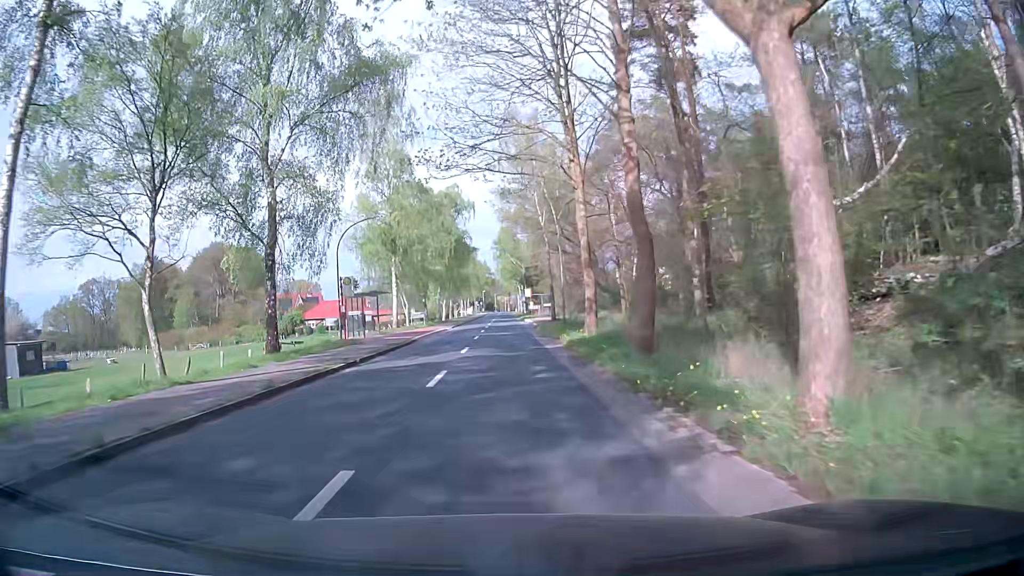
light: Day
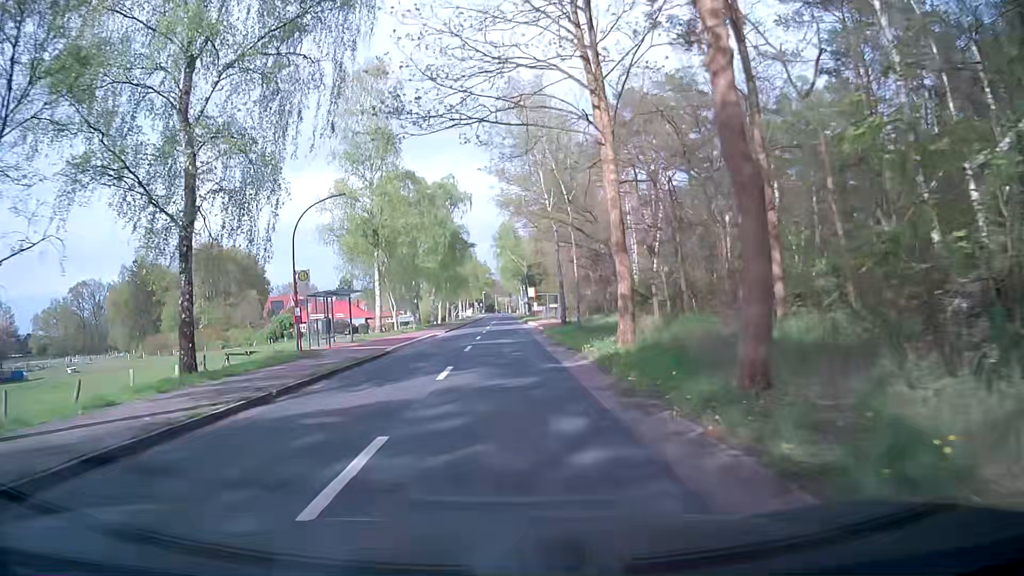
(0.0, +7.4) m; 0°
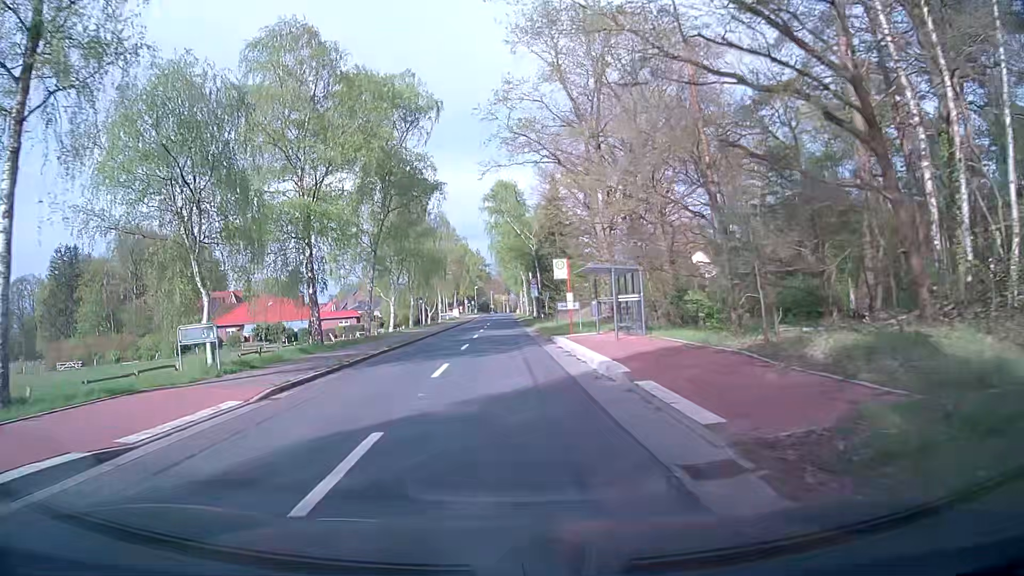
(+0.4, +36.0) m; 0°
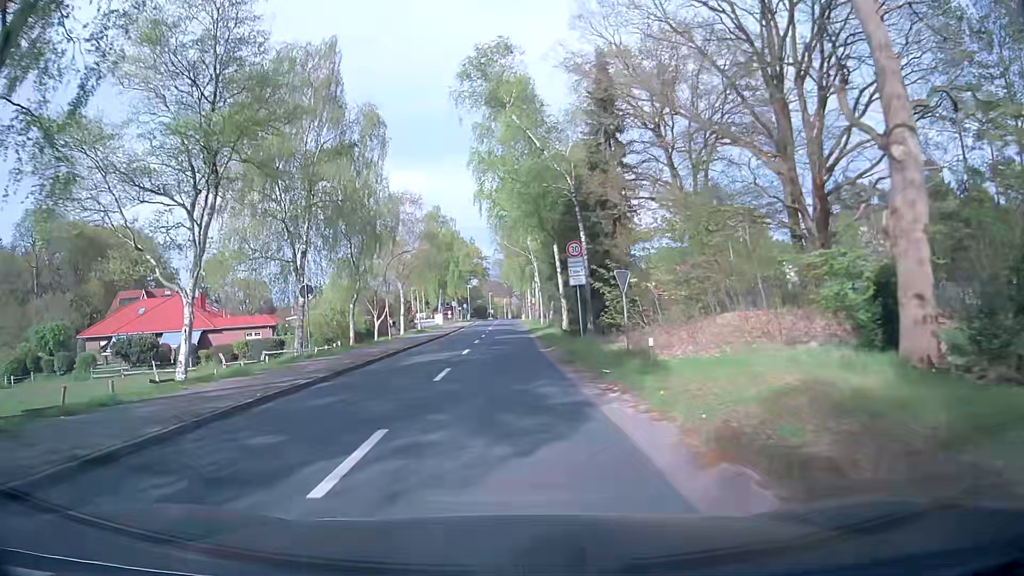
(+0.3, +35.4) m; 0°
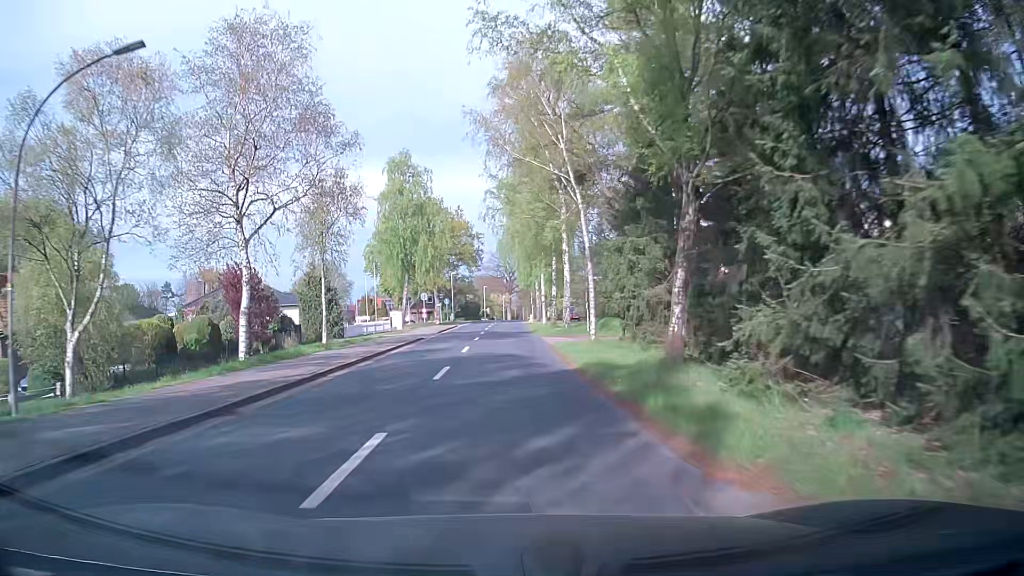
(+0.4, +36.1) m; 0°
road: tertiary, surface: asphalt
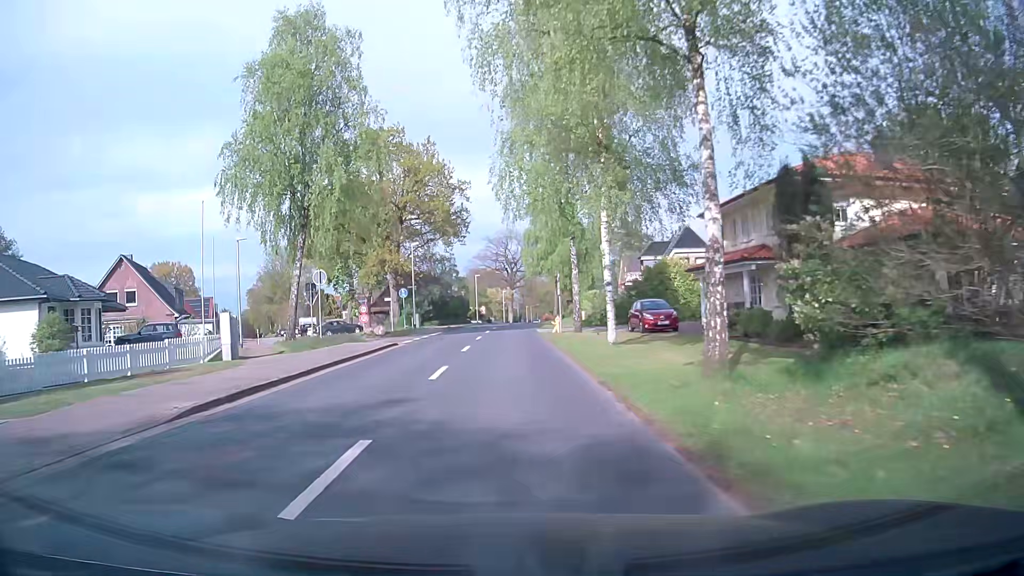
(+0.4, +36.7) m; +1°
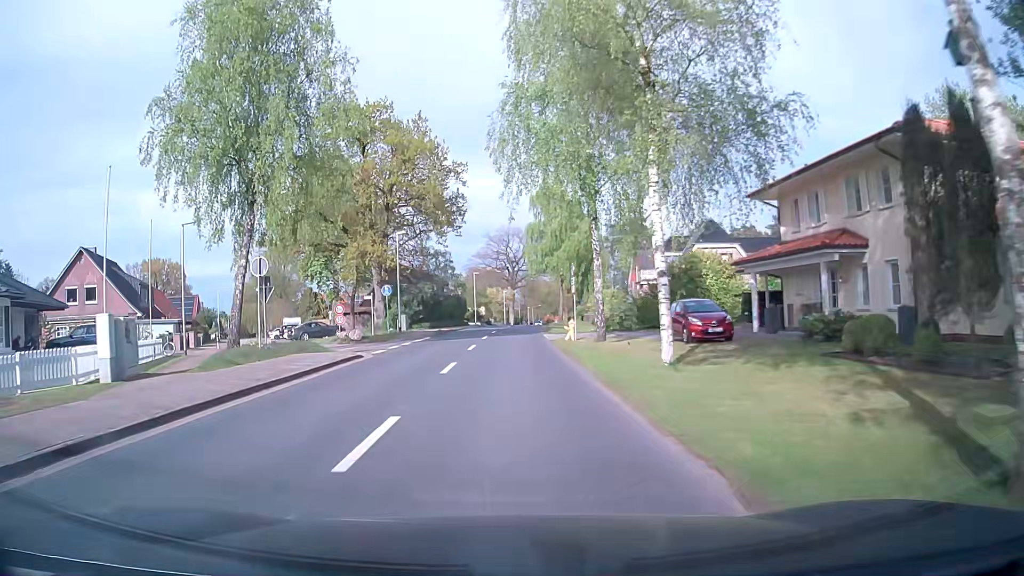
(0.0, +7.3) m; 0°
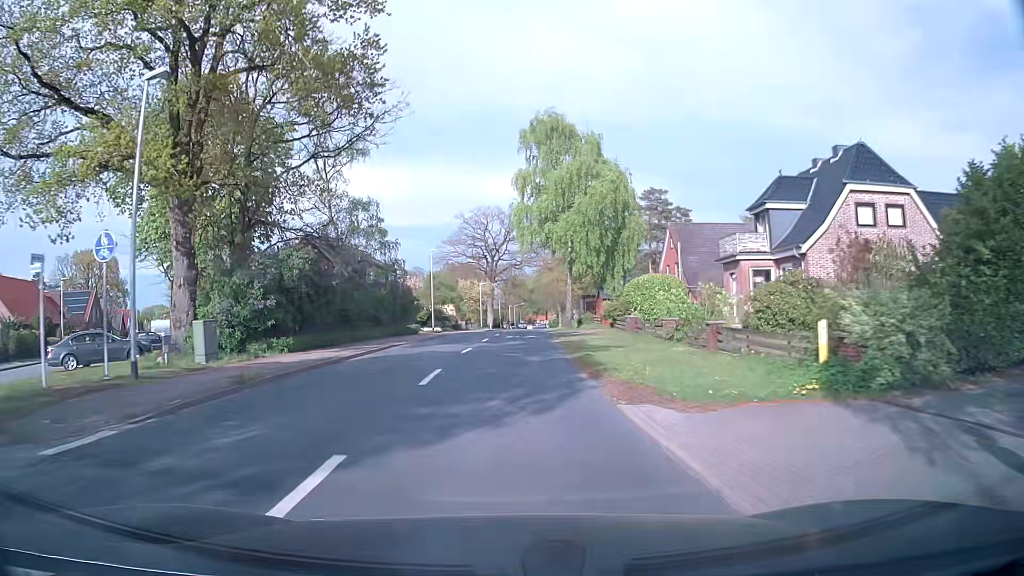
(+0.2, +29.4) m; +2°
(0, +10) (0, +20) (0, +30) (+1, +40) (+1, +50) (+2, +60) (+2, +70) (+3, +80) (+3, +90) (+4, +100) m
